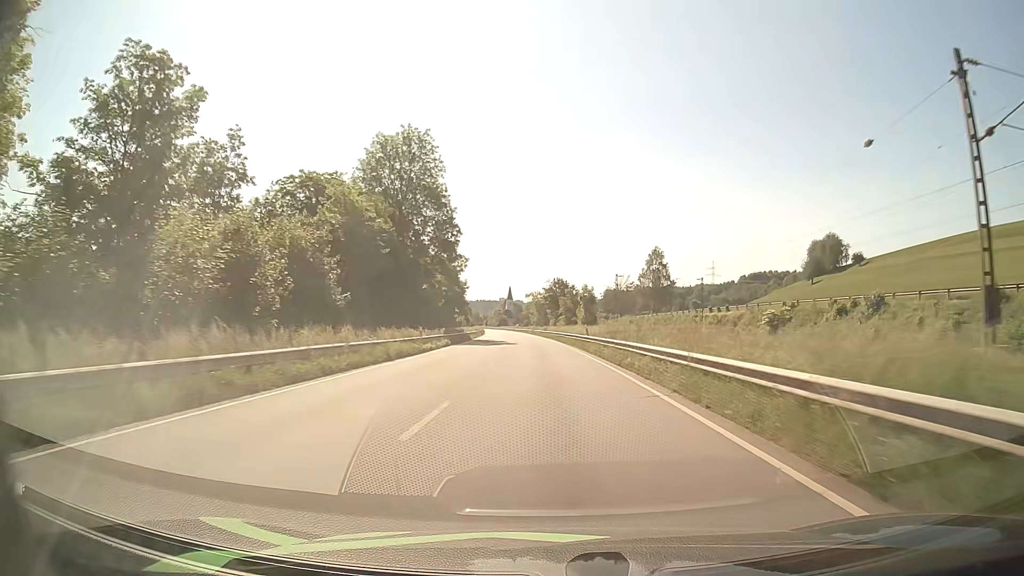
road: primary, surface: asphalt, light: Day
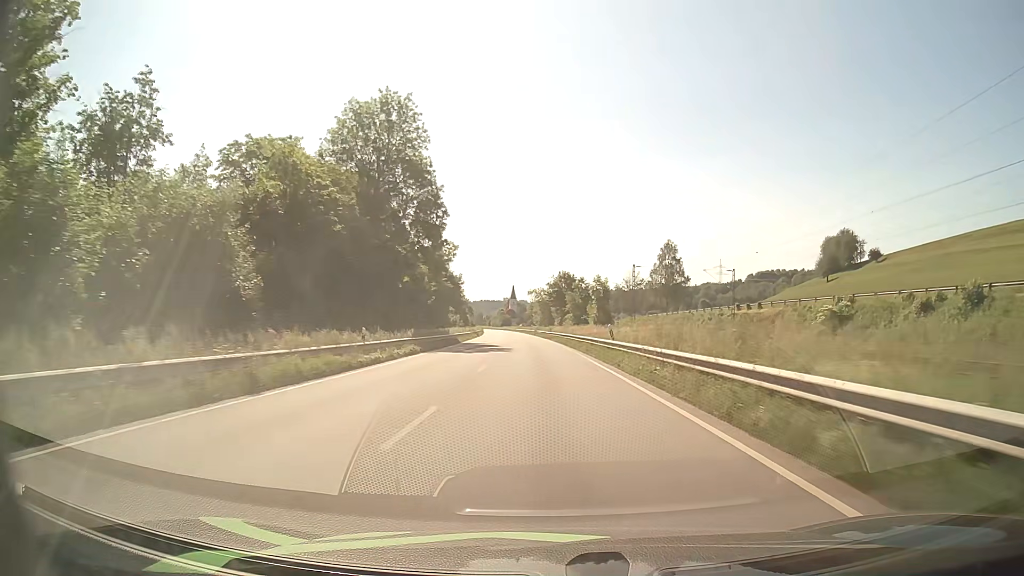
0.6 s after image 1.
(-0.1, +12.9) m; -1°
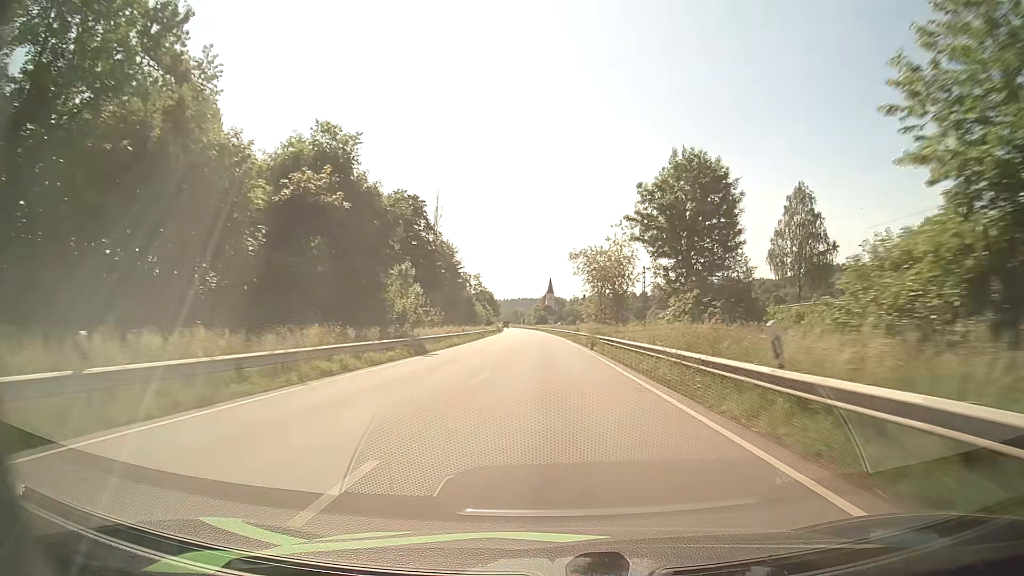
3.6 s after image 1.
(-2.1, +66.0) m; -3°
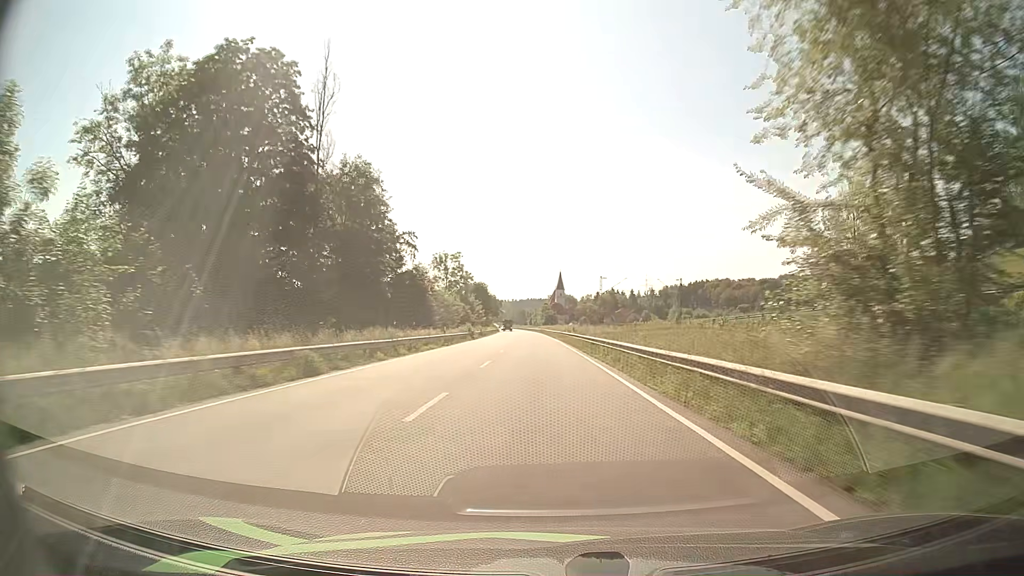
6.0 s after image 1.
(-0.4, +54.4) m; -1°
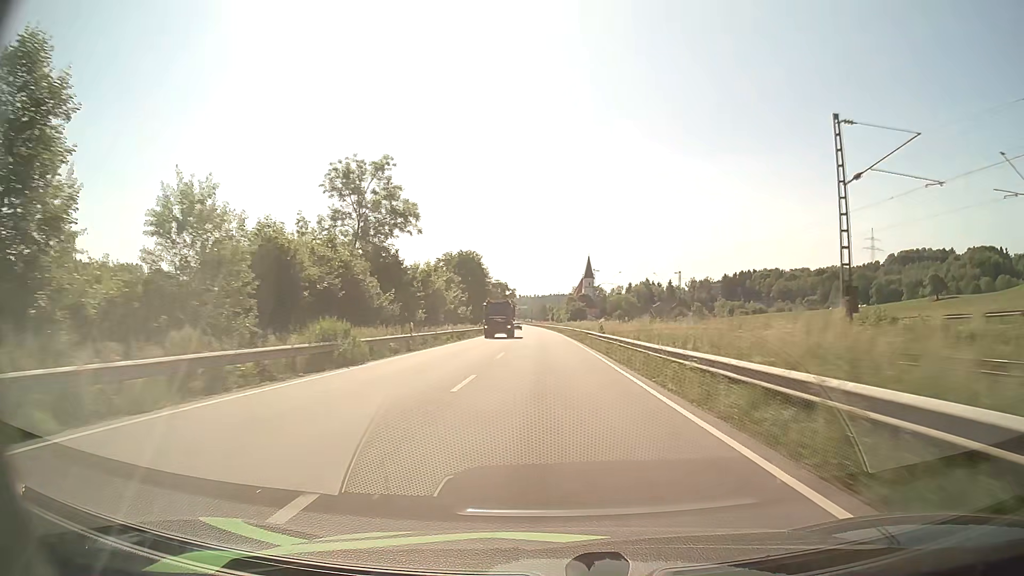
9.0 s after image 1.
(-1.6, +68.9) m; -2°
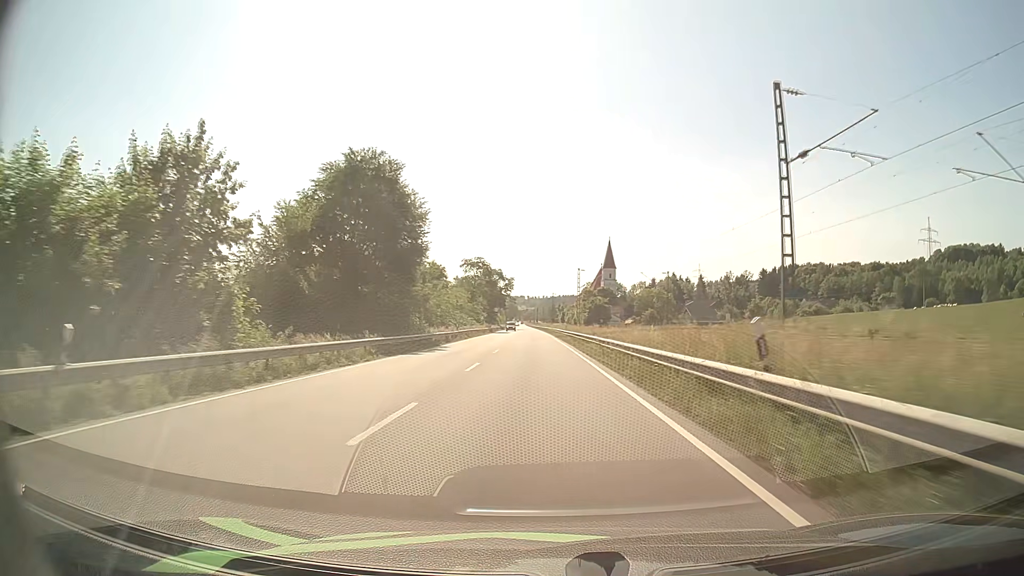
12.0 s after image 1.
(-0.4, +66.2) m; -1°
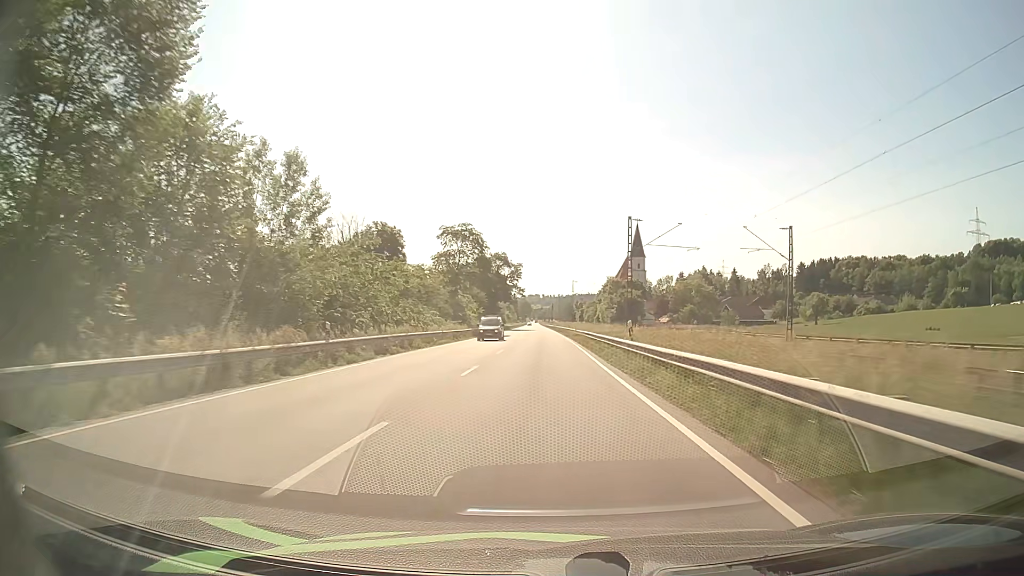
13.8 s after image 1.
(-0.5, +38.7) m; -1°
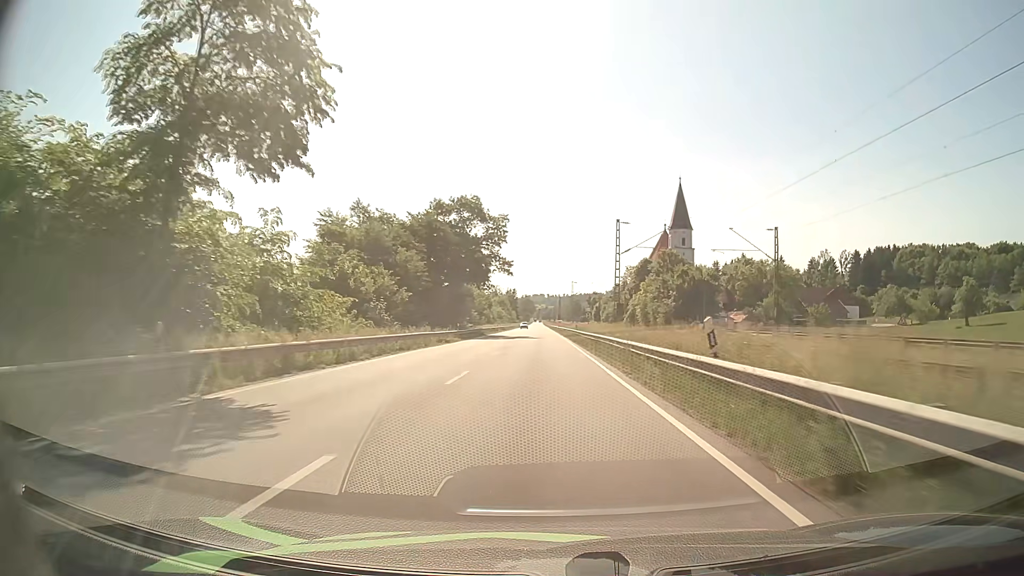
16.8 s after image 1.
(-0.2, +62.8) m; 0°
(0, +10) (0, +20) (0, +30) (0, +40) (0, +50) (0, +60) (0, +70) (0, +80) (-1, +90) (-1, +100) m
